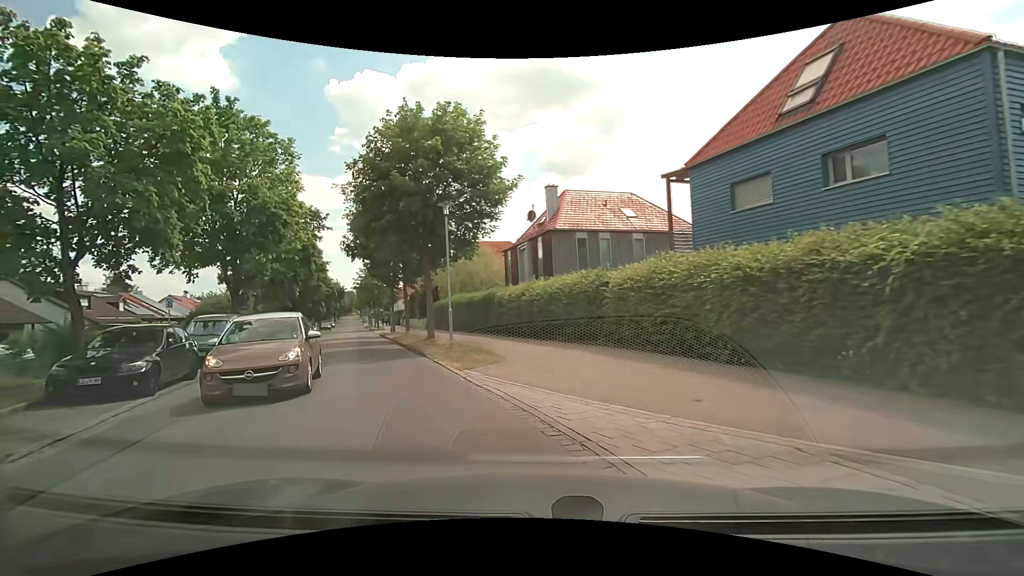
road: residential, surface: asphalt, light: Day
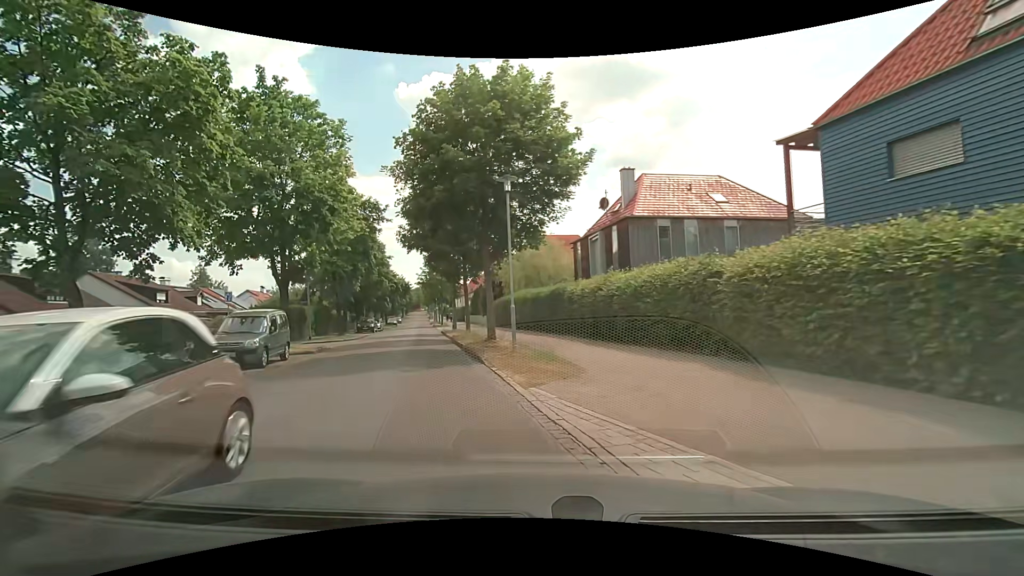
(-0.2, +3.1) m; -8°
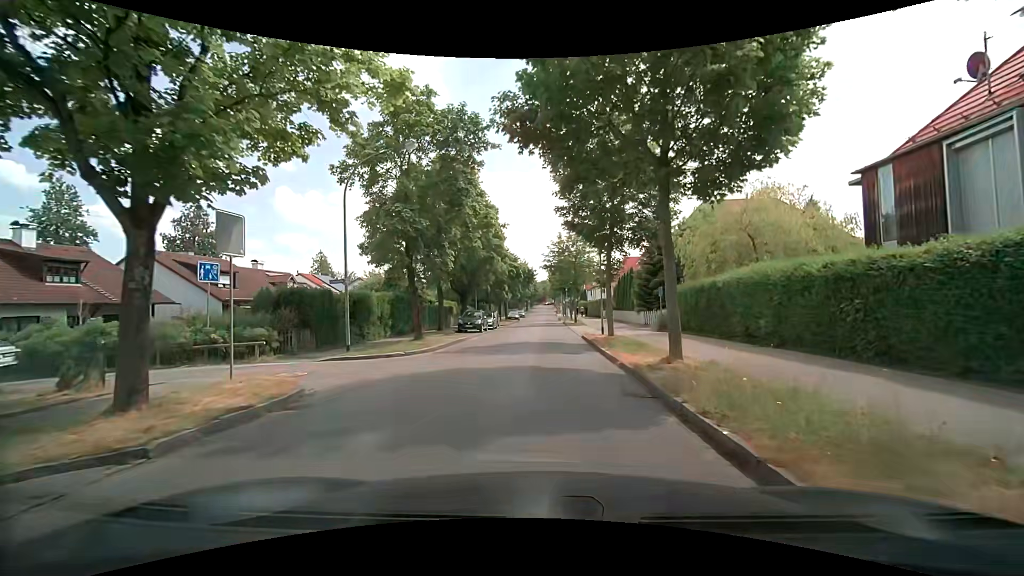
(-3.6, +16.6) m; -15°
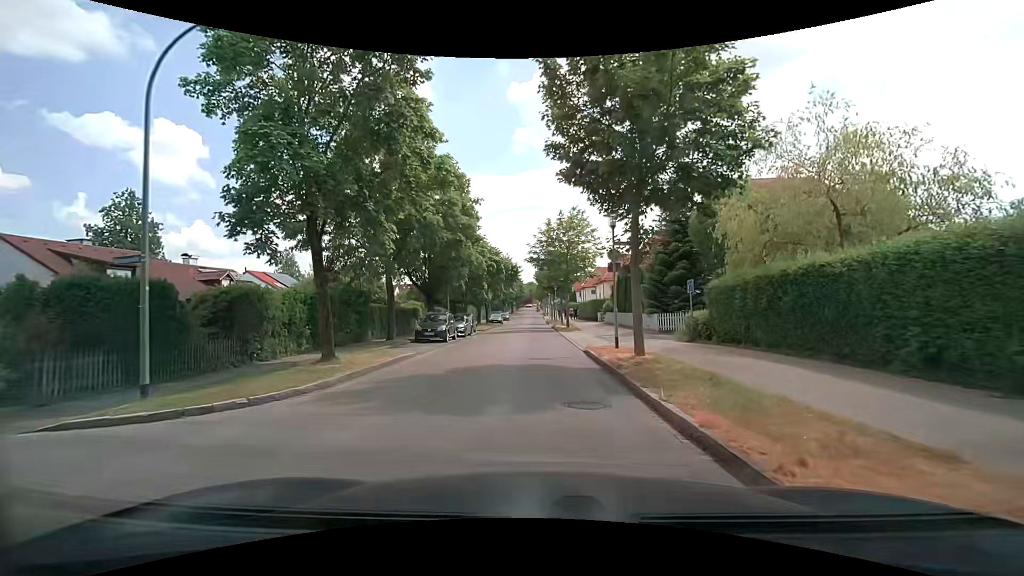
(+0.2, +8.6) m; +3°
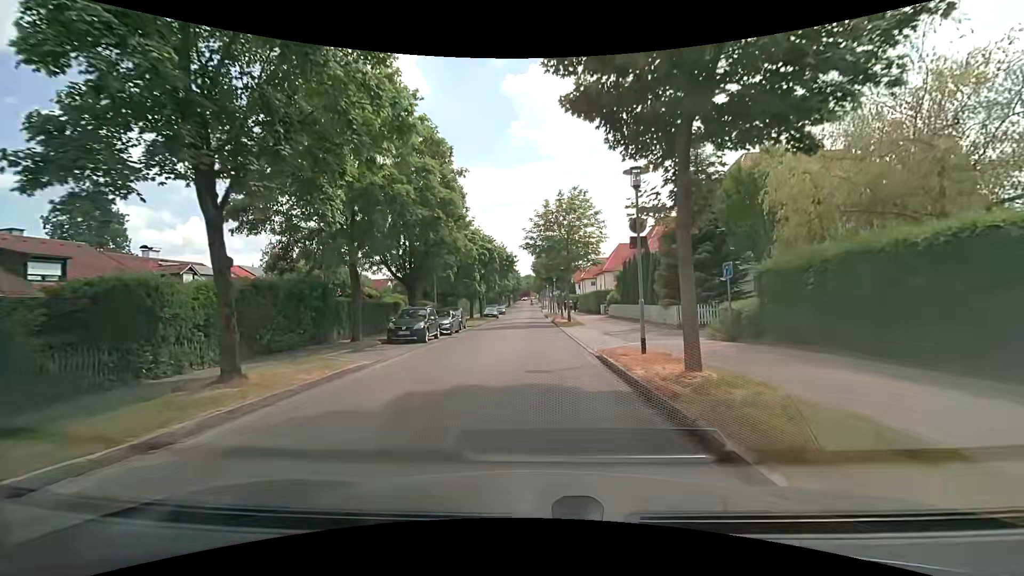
(0.0, +4.5) m; +1°
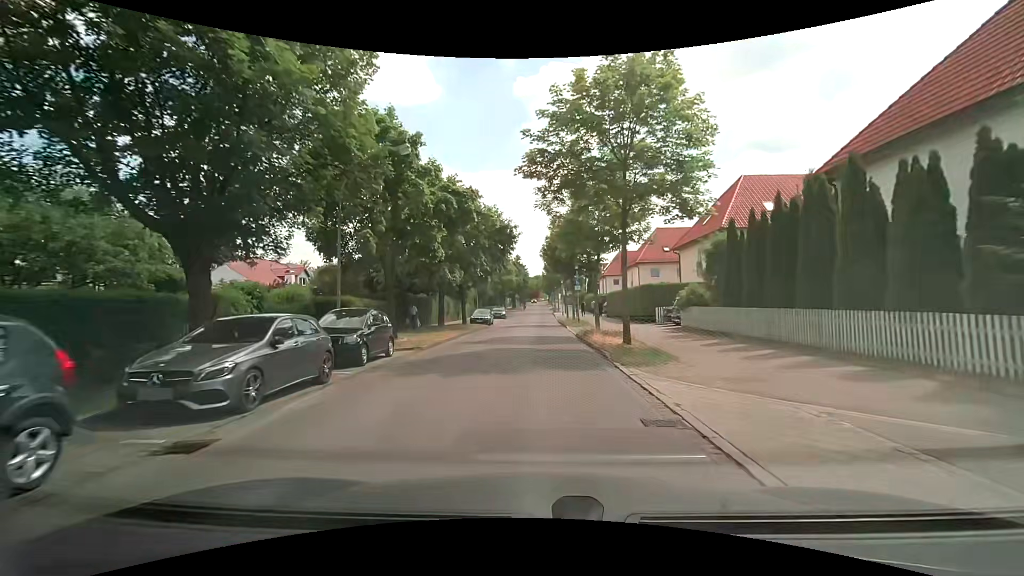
(-0.8, +20.3) m; -2°
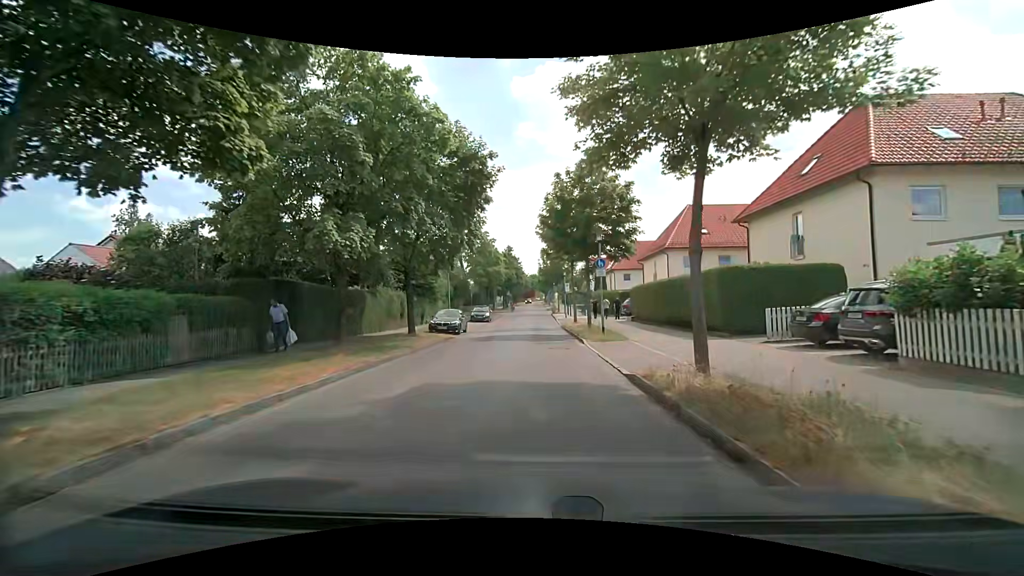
(-0.1, +15.2) m; 0°
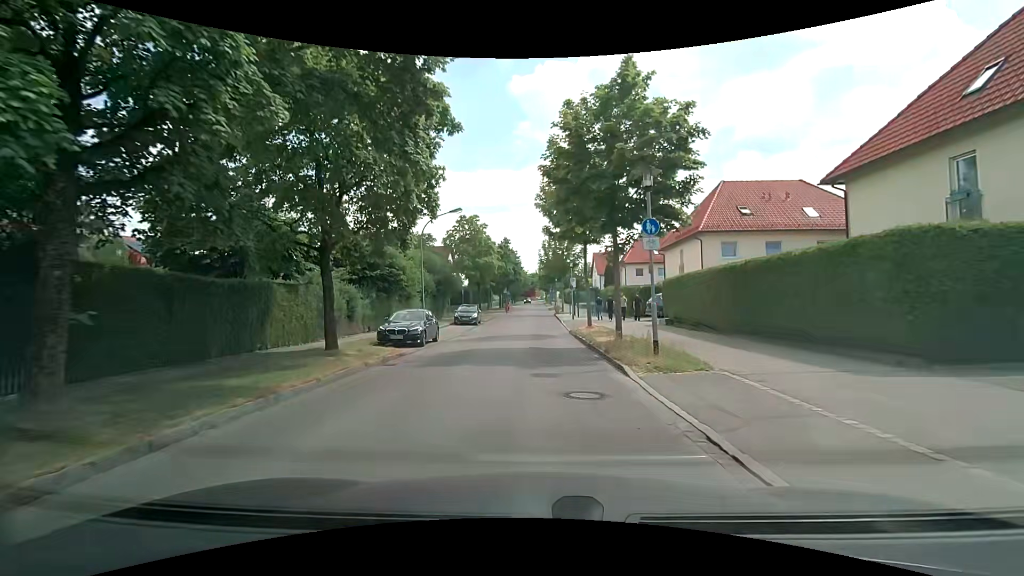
(+0.1, +9.2) m; 0°
(0, +10) (0, +20) (0, +30) (0, +40) (0, +50) (0, +60) (0, +70) (0, +80) (0, +90) (0, +100) m
